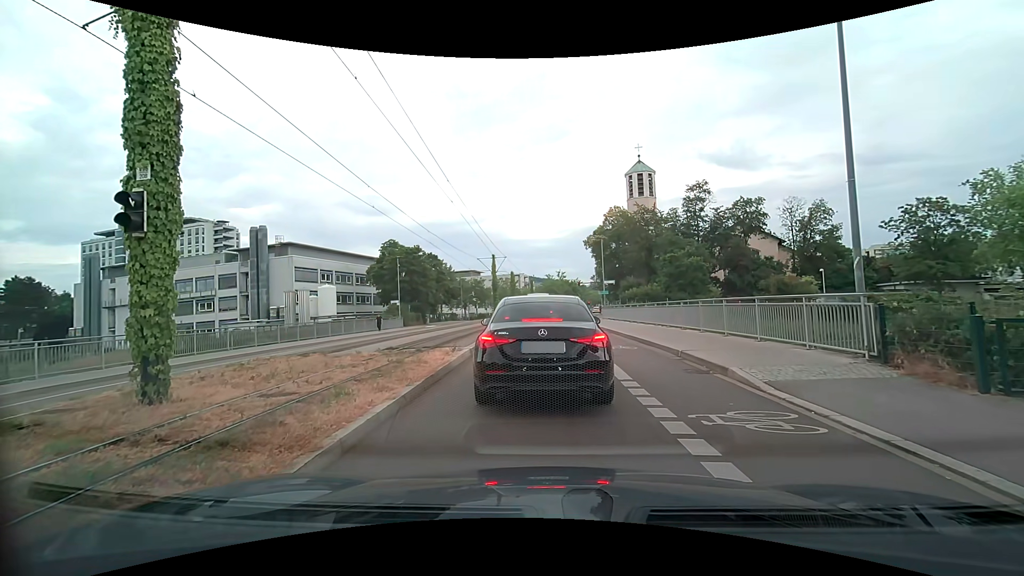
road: secondary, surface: asphalt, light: Day
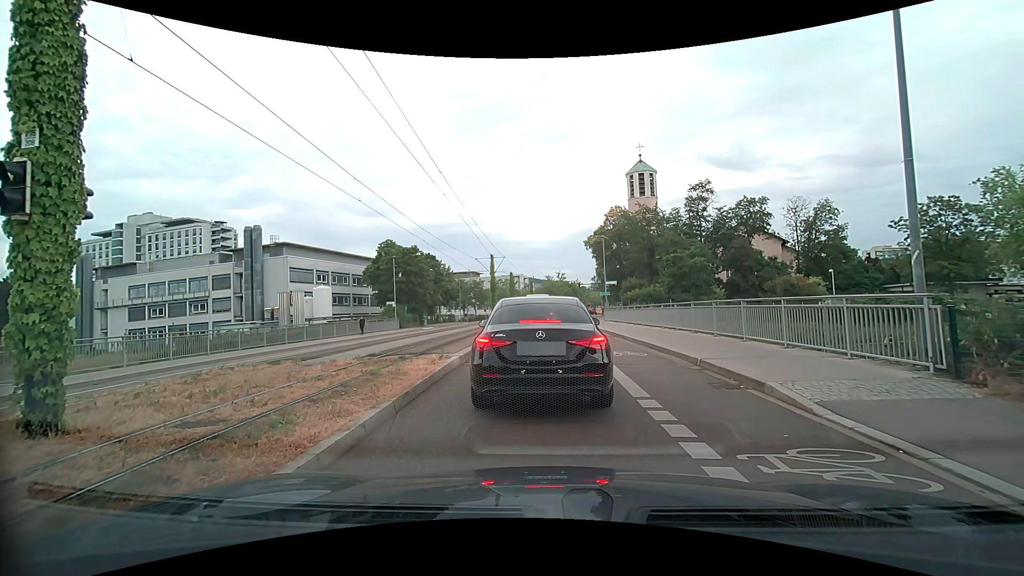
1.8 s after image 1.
(0.0, +1.4) m; +1°
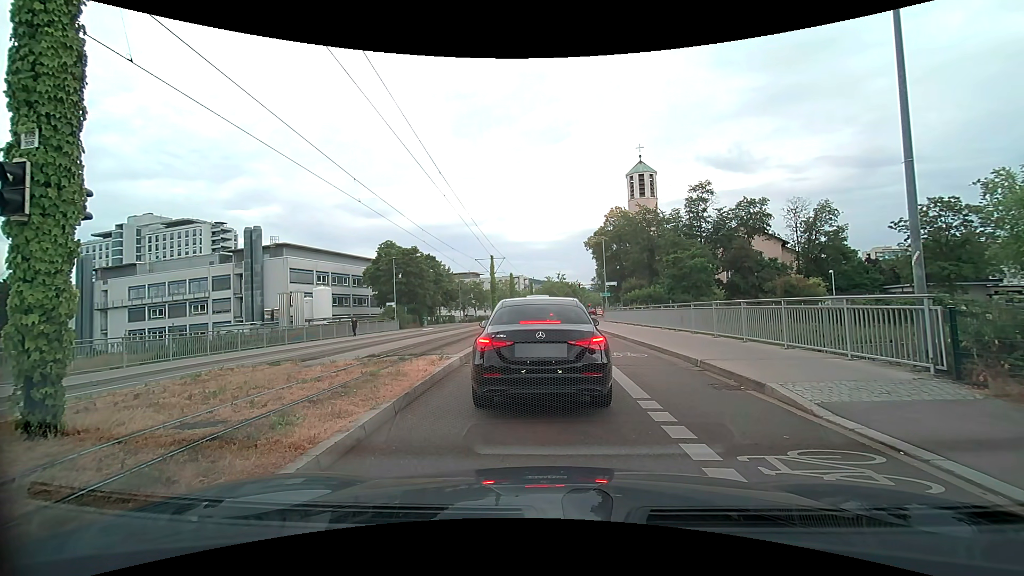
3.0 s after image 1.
(0.0, +0.1) m; 0°
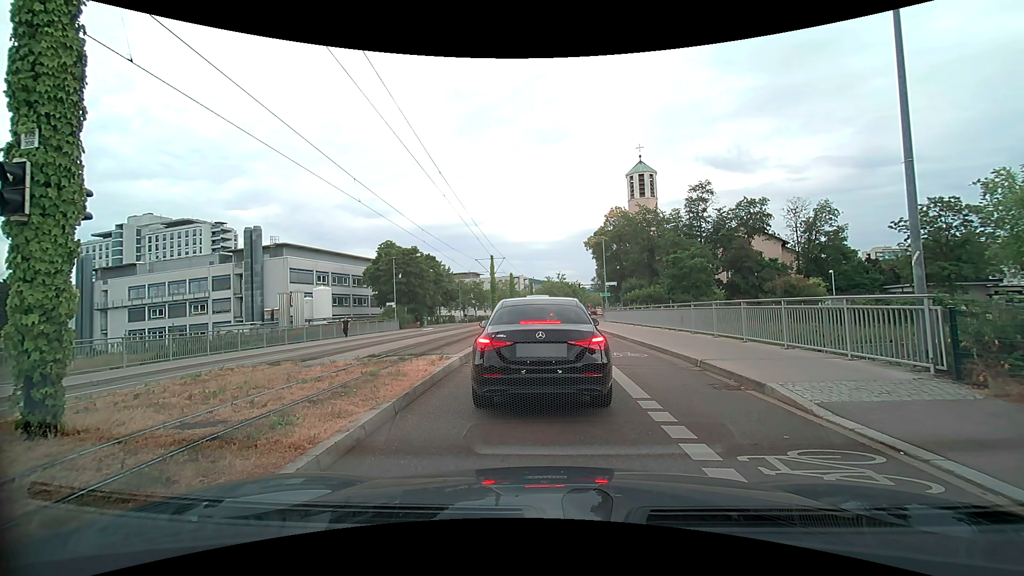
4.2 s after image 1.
(0.0, 0.0) m; 0°
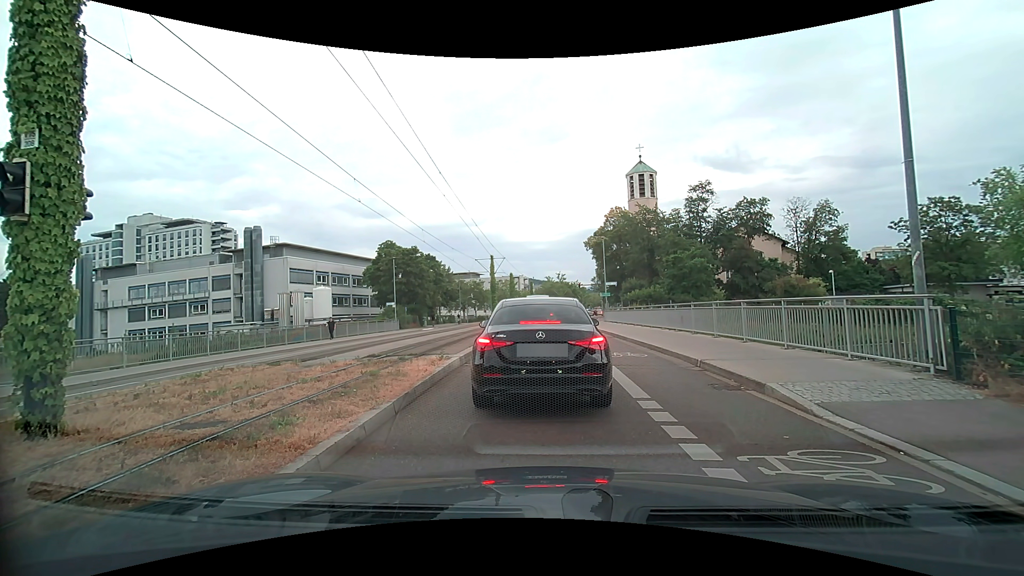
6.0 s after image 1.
(0.0, 0.0) m; 0°
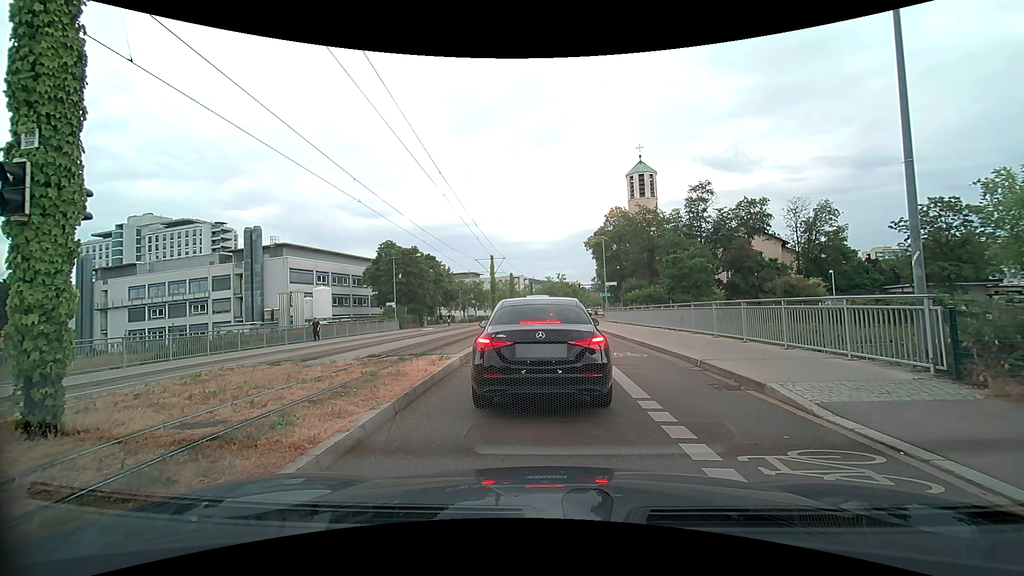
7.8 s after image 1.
(0.0, 0.0) m; 0°
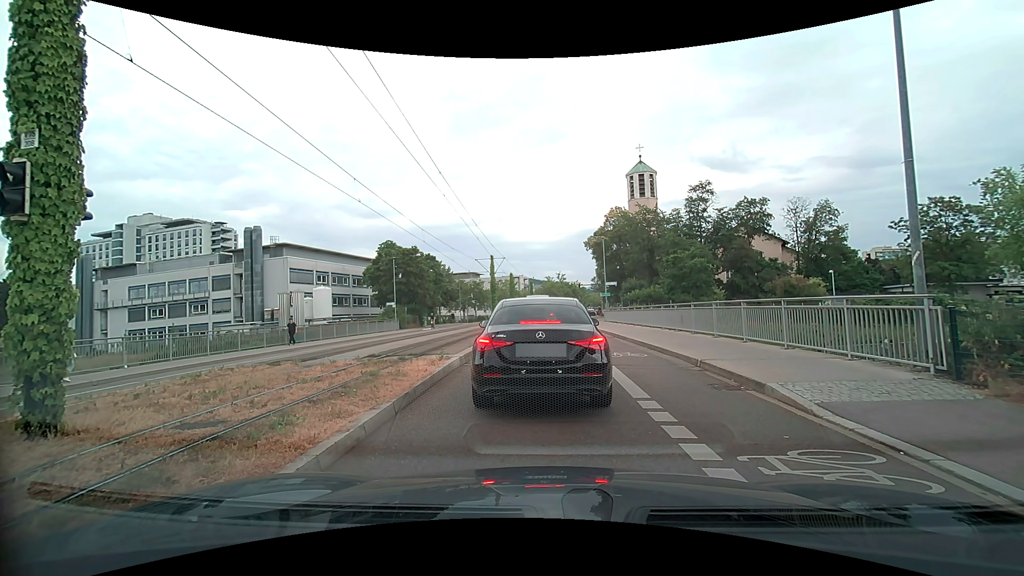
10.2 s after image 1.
(0.0, 0.0) m; 0°
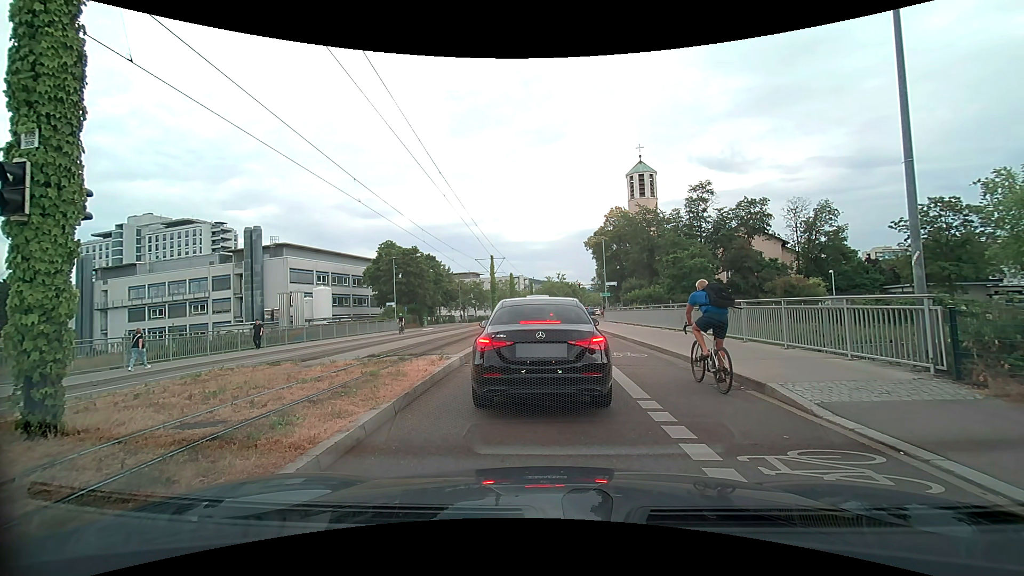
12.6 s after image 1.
(0.0, 0.0) m; 0°
